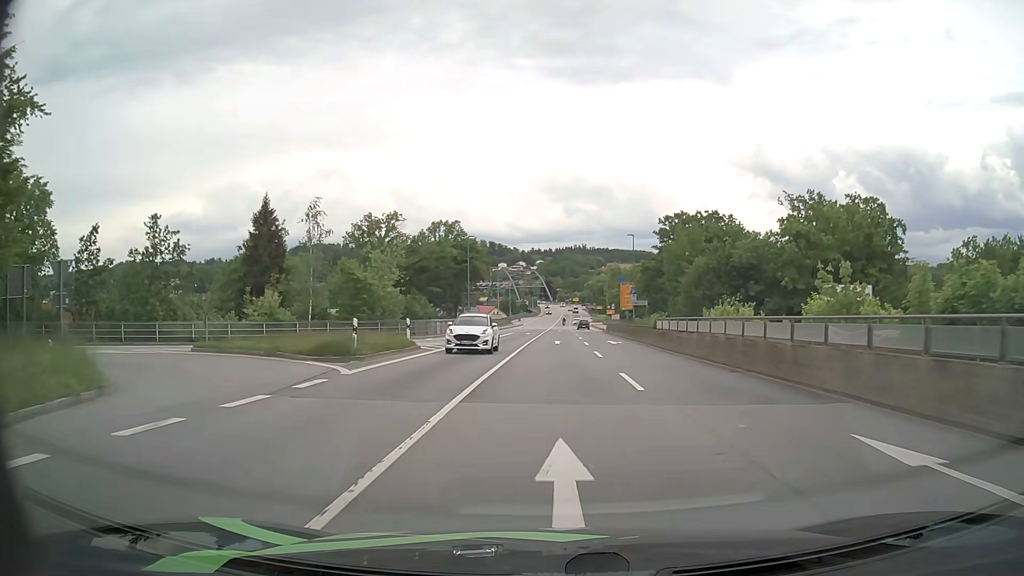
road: primary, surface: asphalt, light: Day
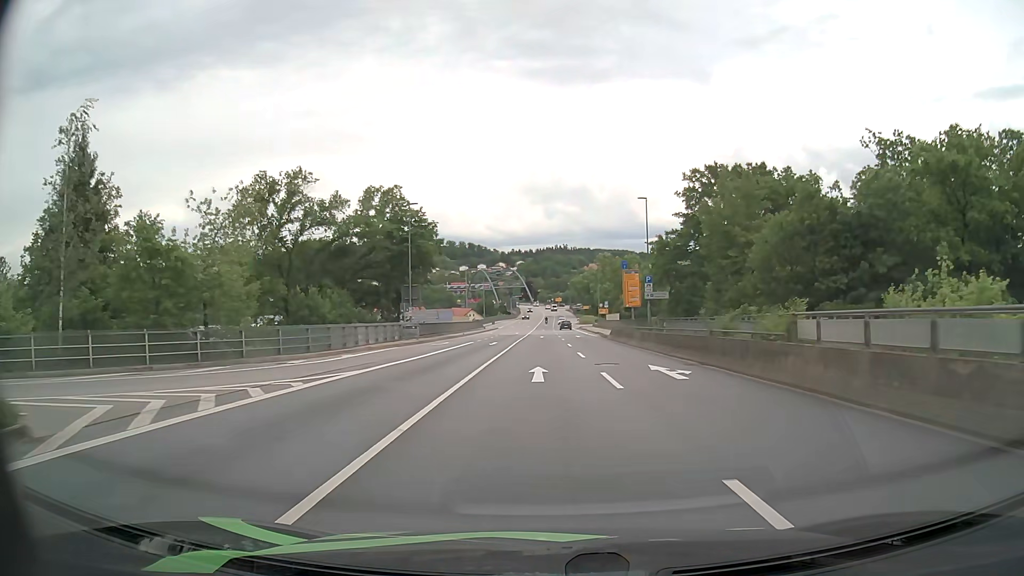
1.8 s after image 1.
(+0.3, +23.4) m; +2°
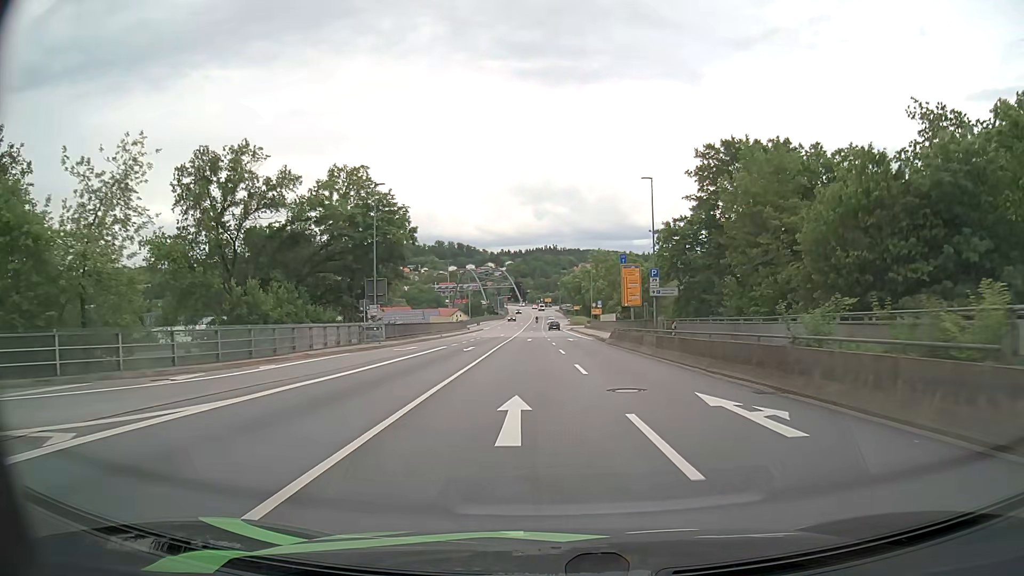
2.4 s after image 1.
(0.0, +7.8) m; +1°
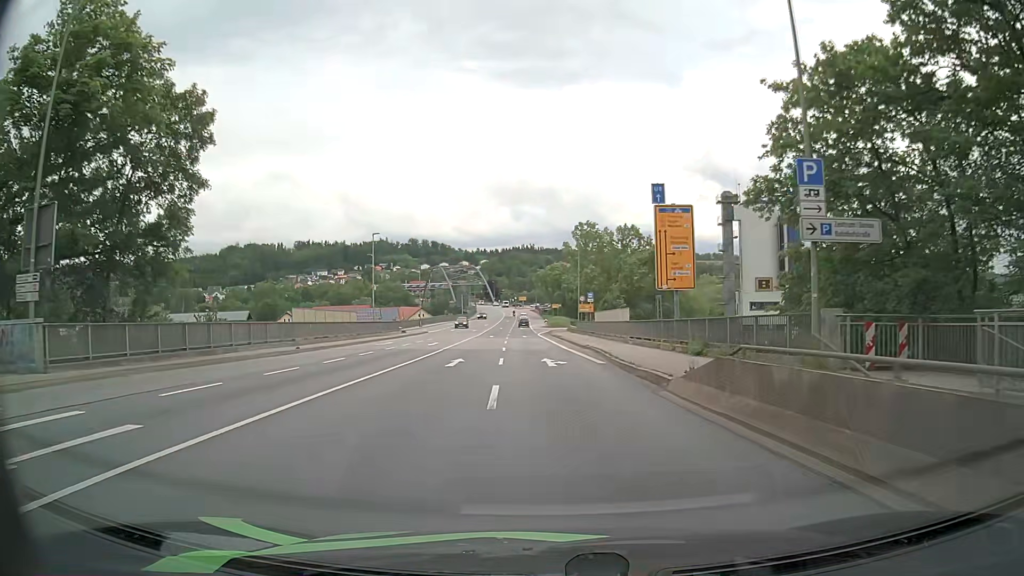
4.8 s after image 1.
(+0.8, +30.7) m; +2°
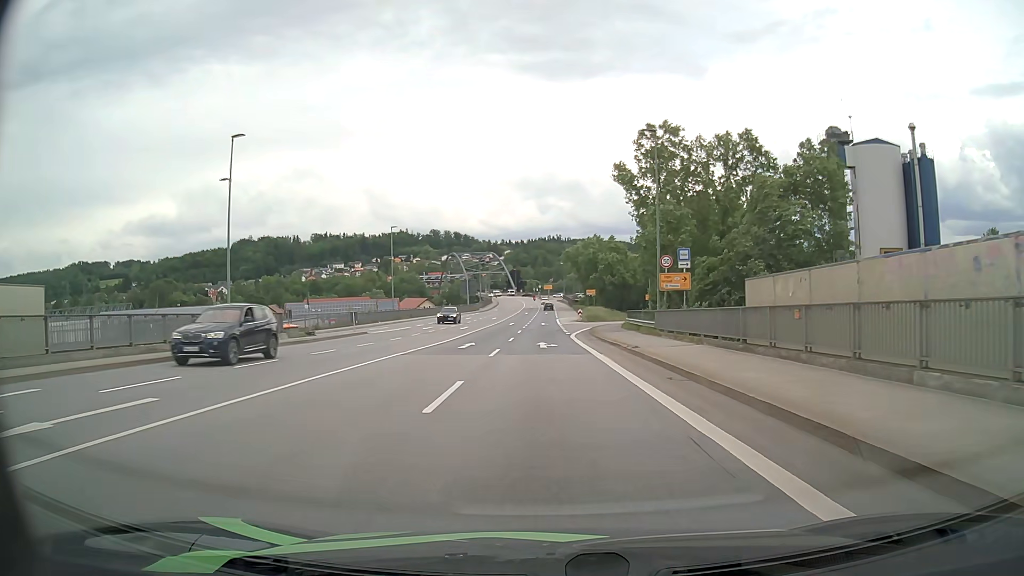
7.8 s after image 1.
(-0.8, +37.2) m; -2°
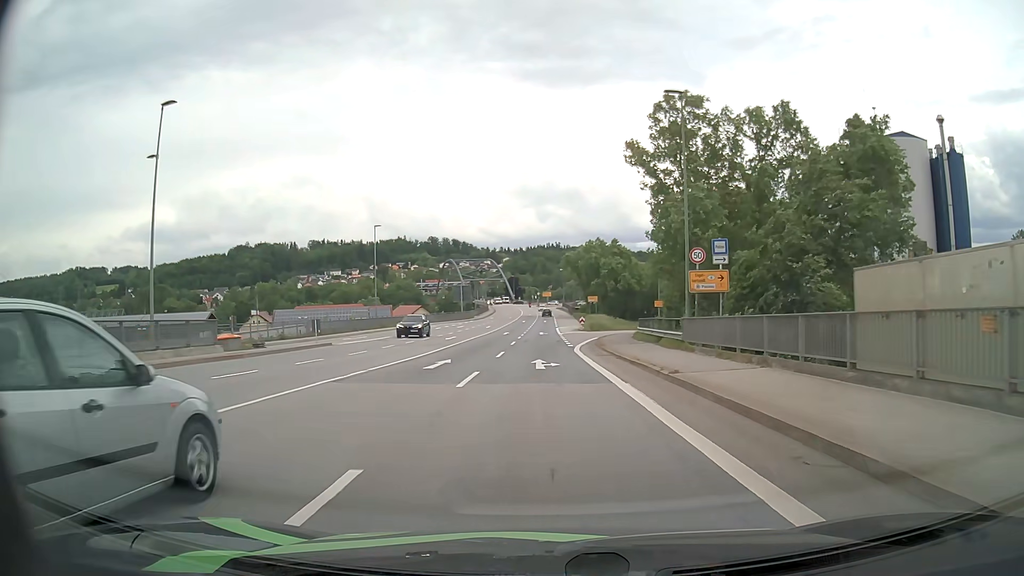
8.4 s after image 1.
(0.0, +7.2) m; 0°
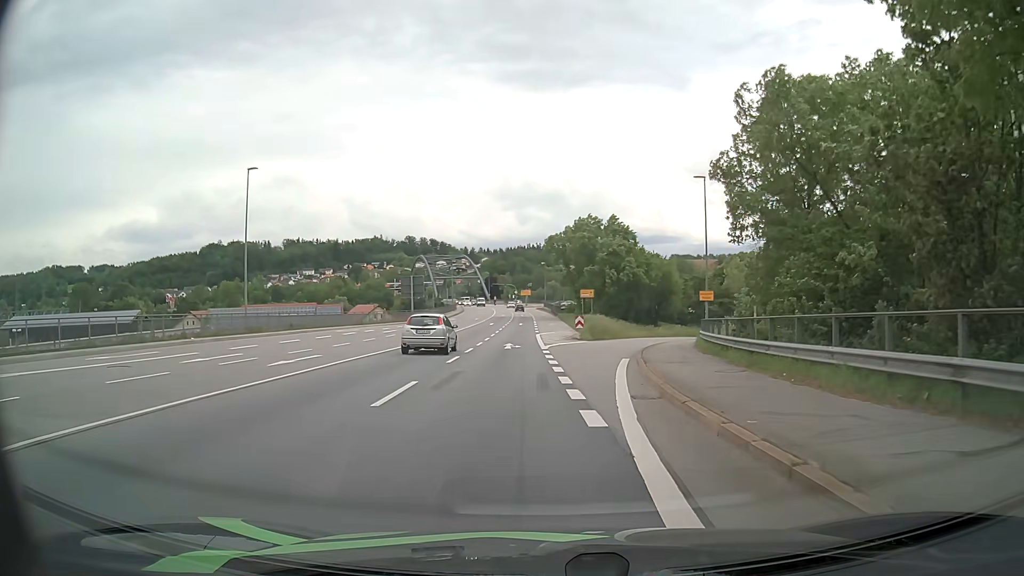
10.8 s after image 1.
(+0.2, +27.5) m; +1°
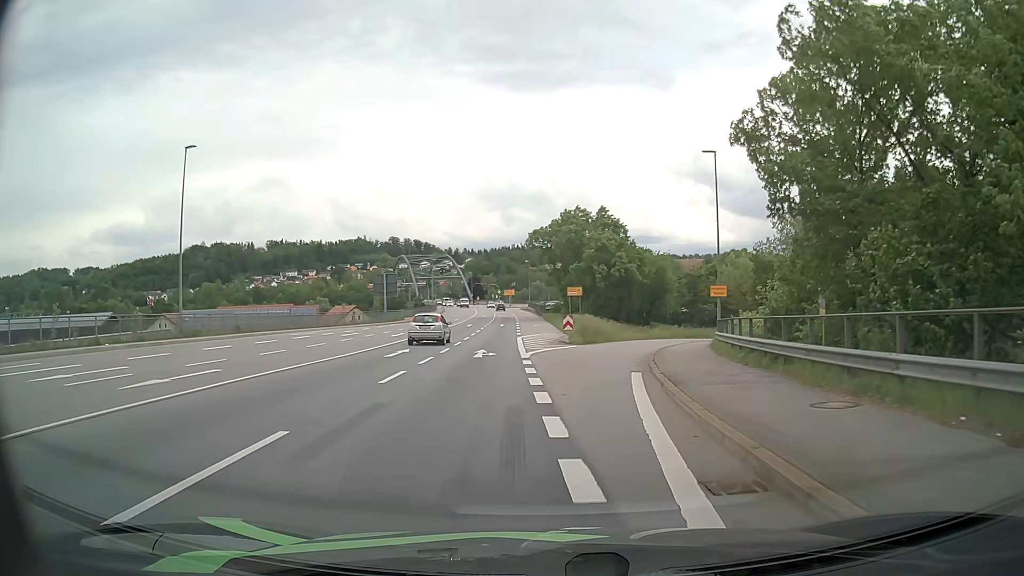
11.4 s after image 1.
(+0.1, +6.6) m; +1°
